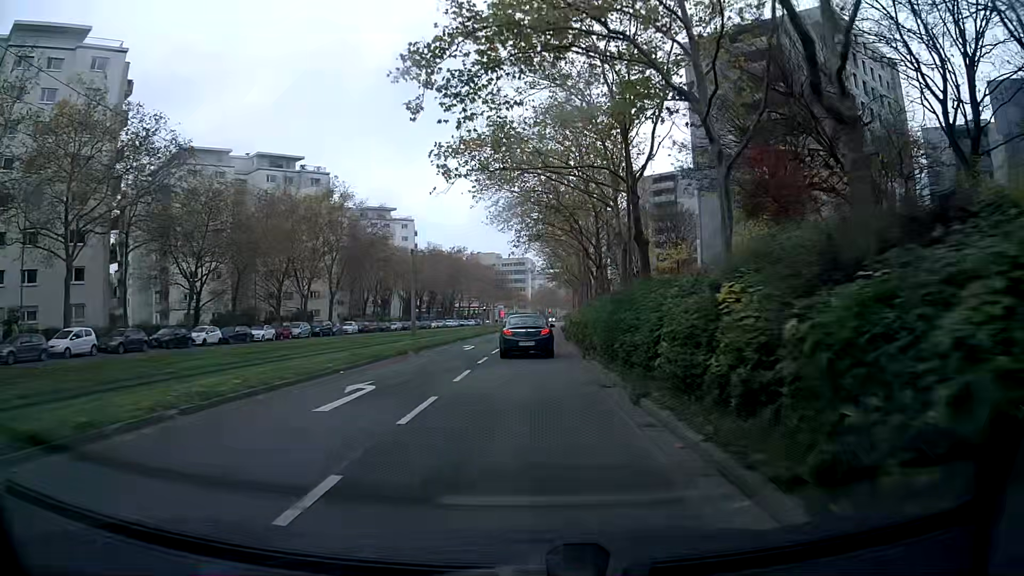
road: tertiary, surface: asphalt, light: Day
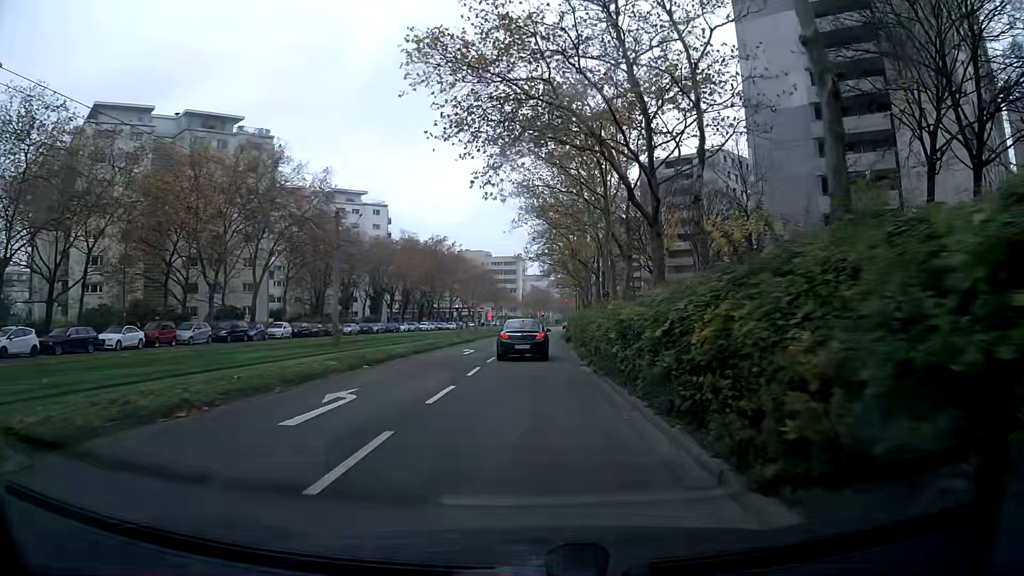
(+0.2, +21.4) m; +1°
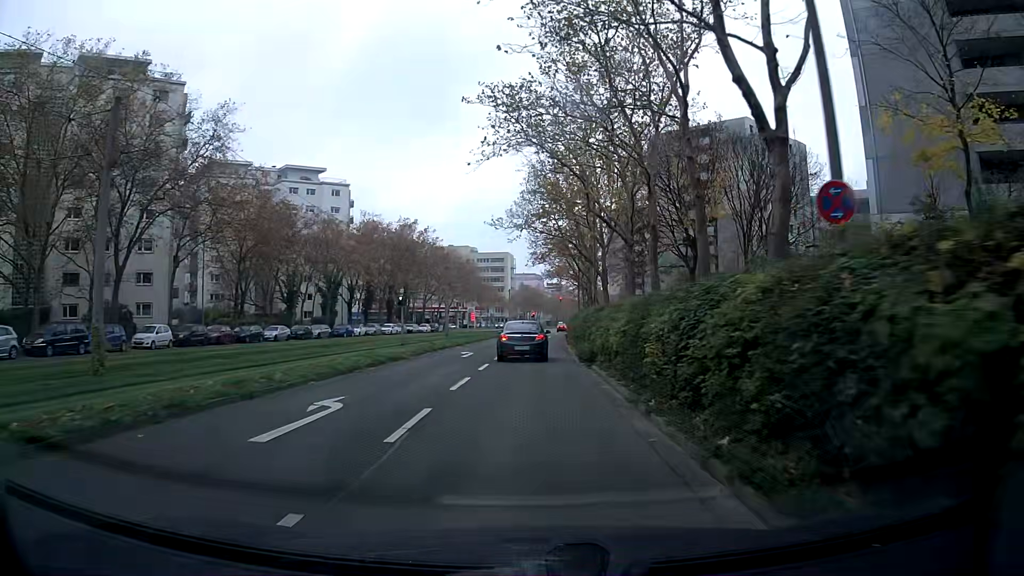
(+0.1, +21.4) m; +1°
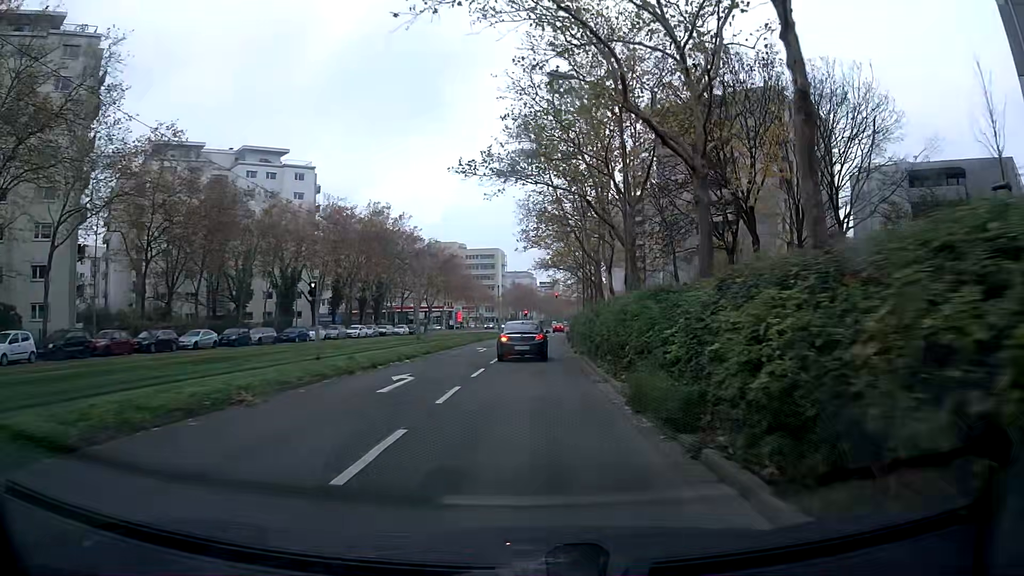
(+0.1, +14.1) m; +1°
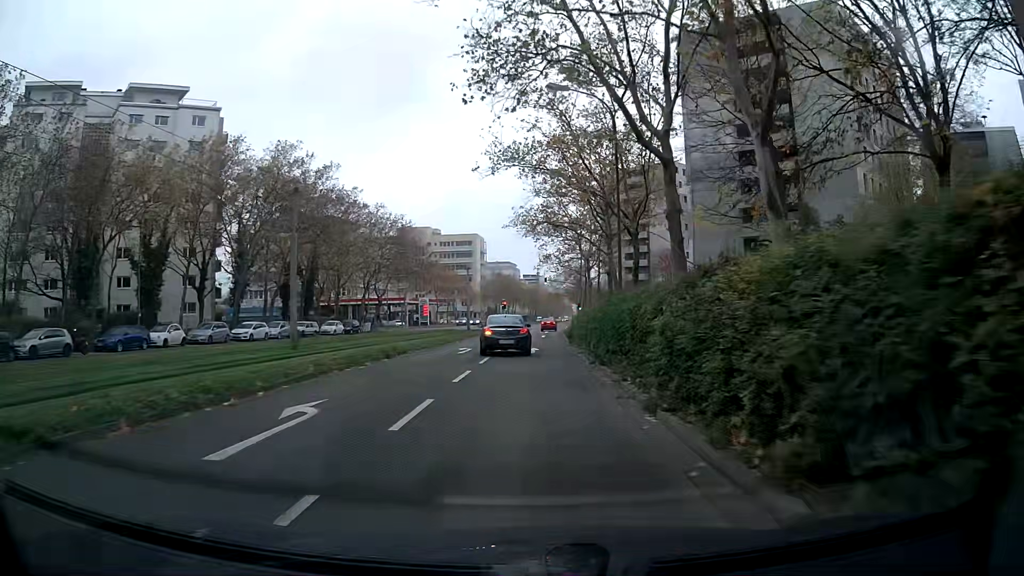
(+0.2, +27.4) m; +1°
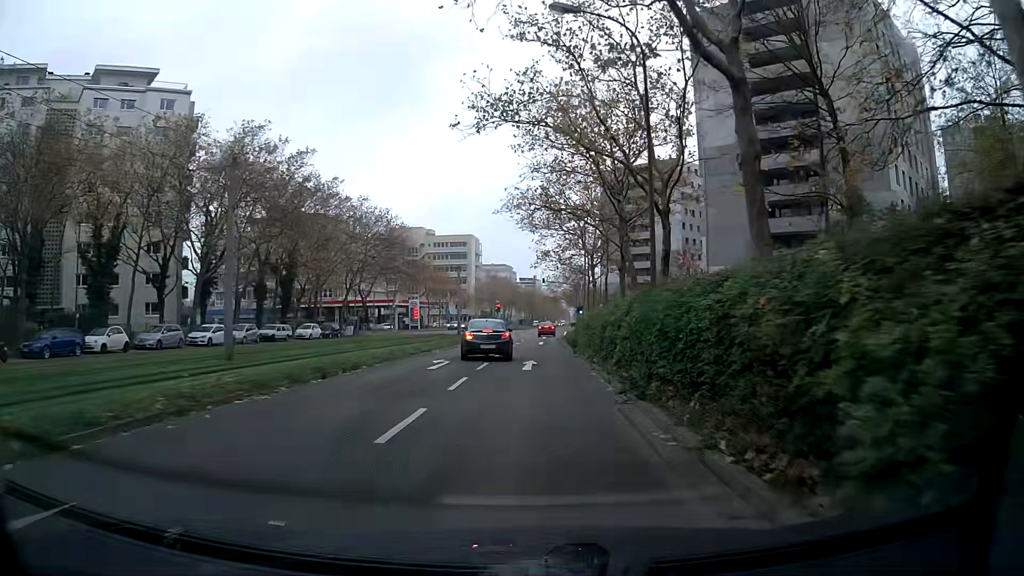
(0.0, +6.7) m; +1°
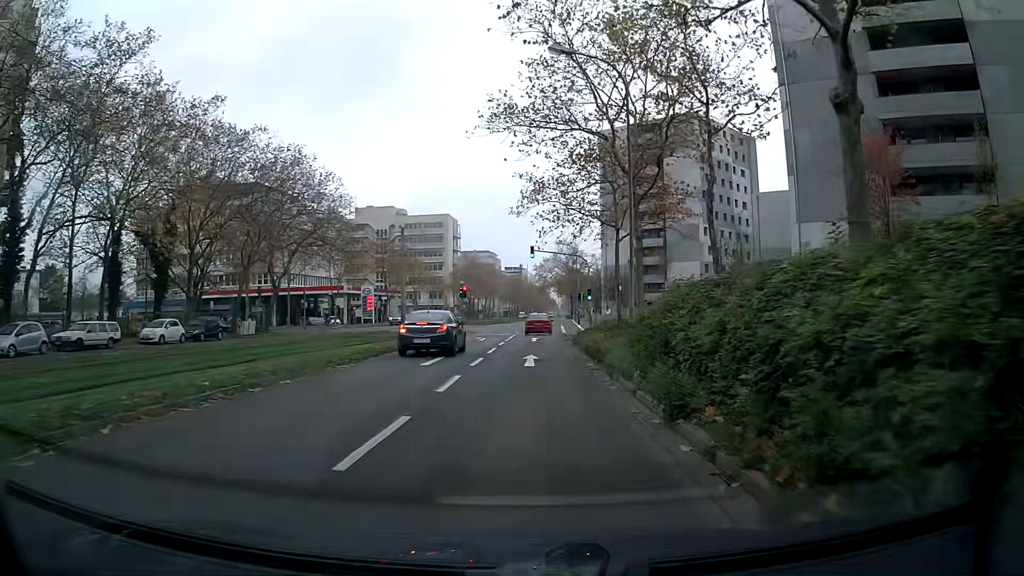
(+0.3, +25.3) m; +1°
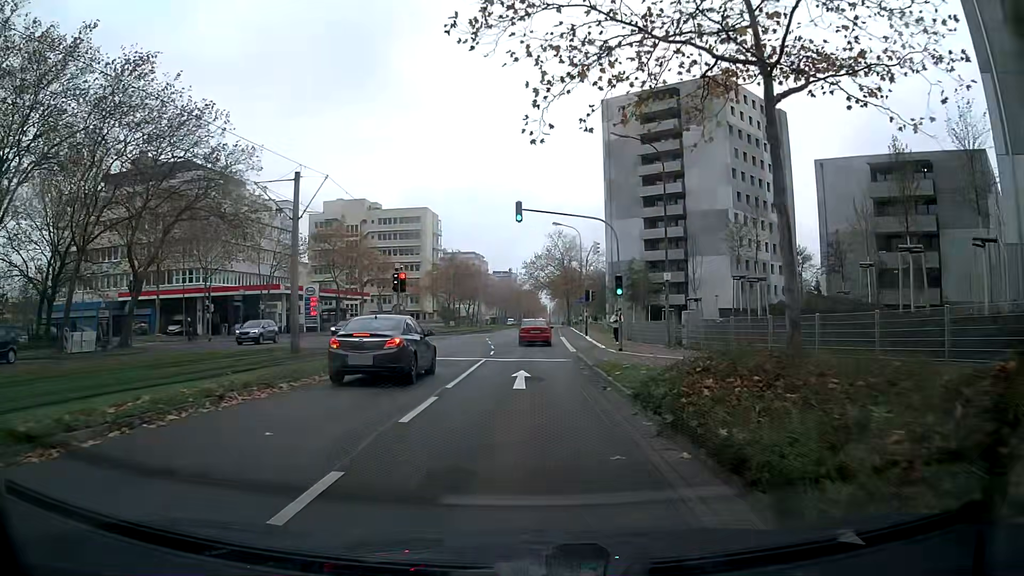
(+0.1, +20.8) m; +1°
(0, +10) (0, +20) (0, +30) (0, +40) (+1, +50) (+1, +60) (+1, +70) (+2, +80) (+2, +90) (+2, +100) m
